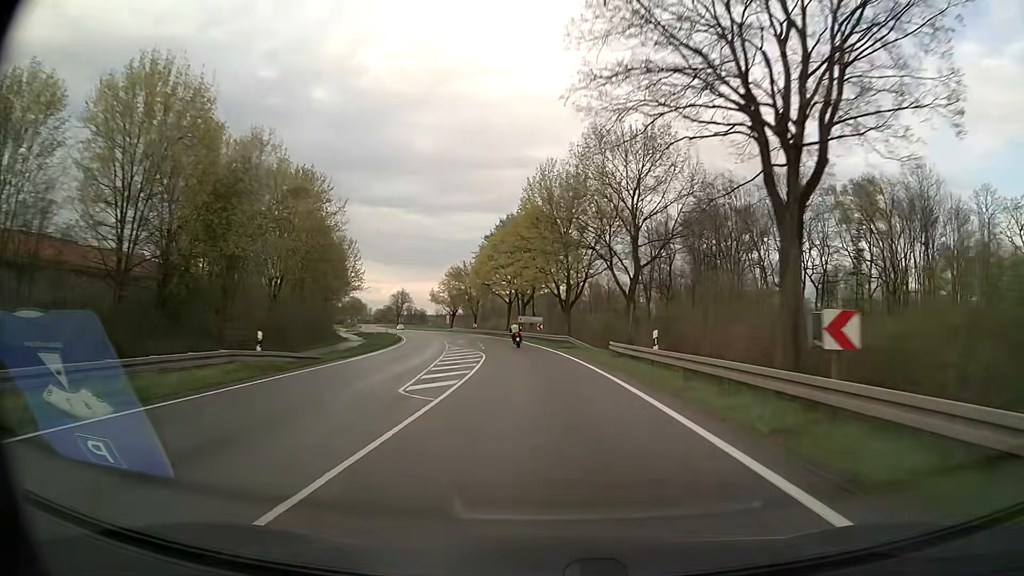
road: secondary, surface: asphalt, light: Day
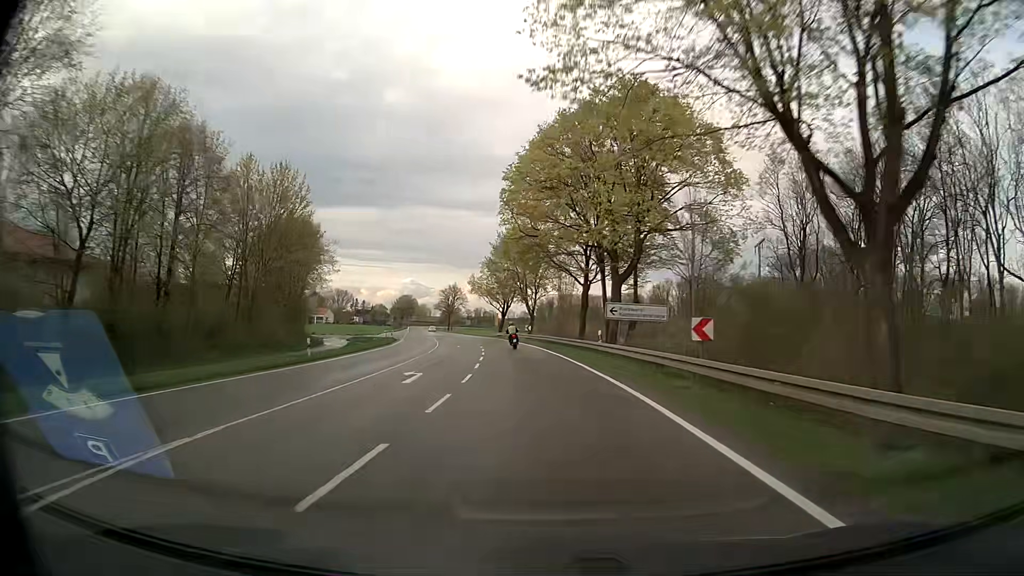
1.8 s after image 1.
(-2.5, +44.6) m; -6°
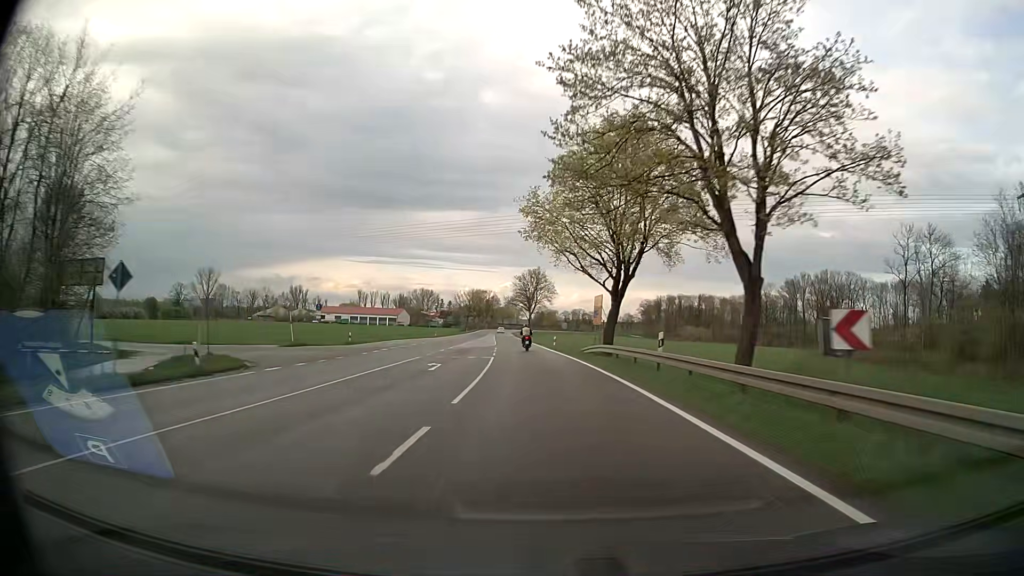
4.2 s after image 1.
(-4.8, +58.7) m; -9°
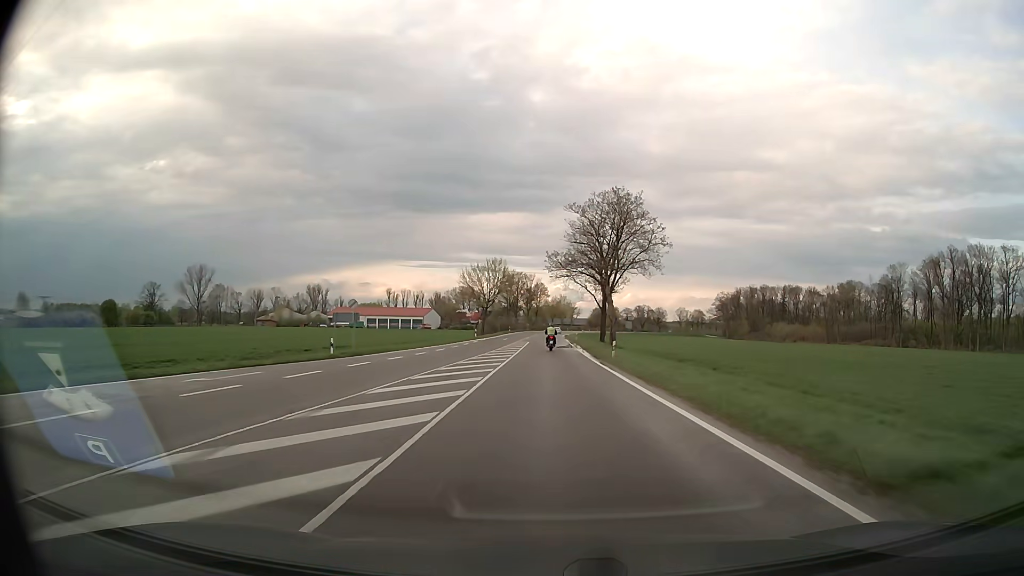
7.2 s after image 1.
(-4.4, +72.8) m; -5°
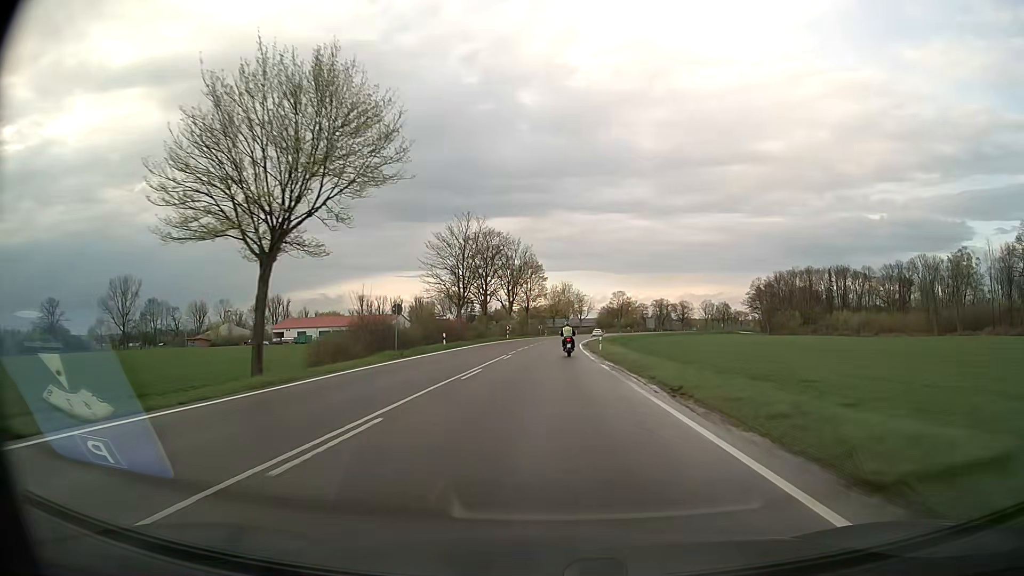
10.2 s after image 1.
(+0.1, +70.8) m; 0°
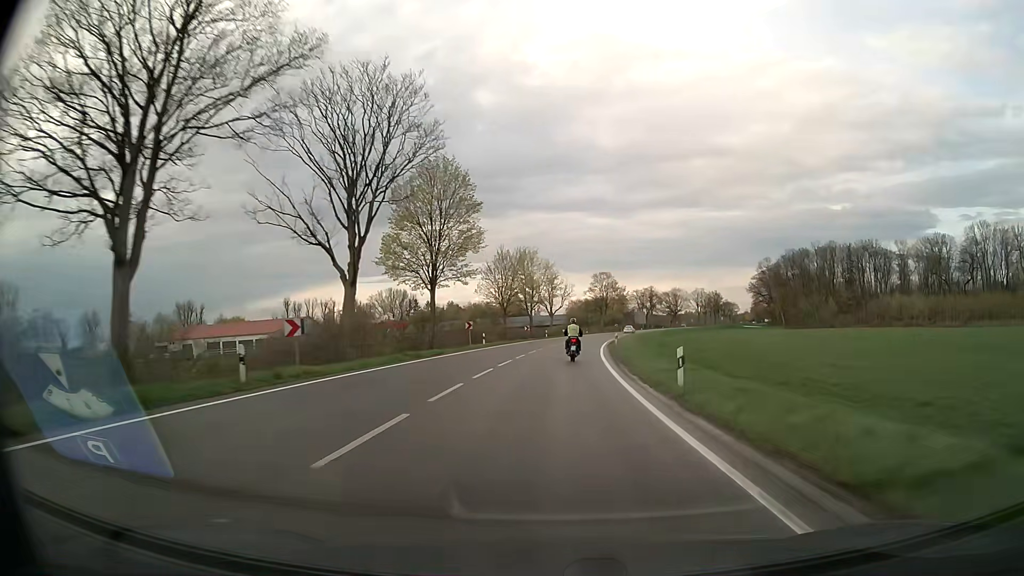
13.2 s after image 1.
(+1.2, +65.3) m; +3°
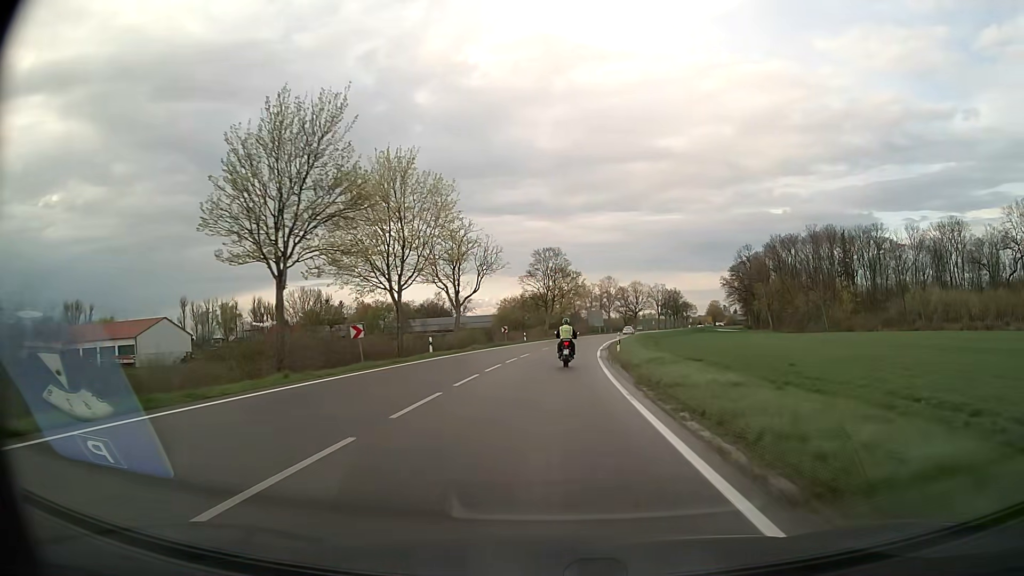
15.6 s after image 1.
(+2.3, +50.0) m; +5°
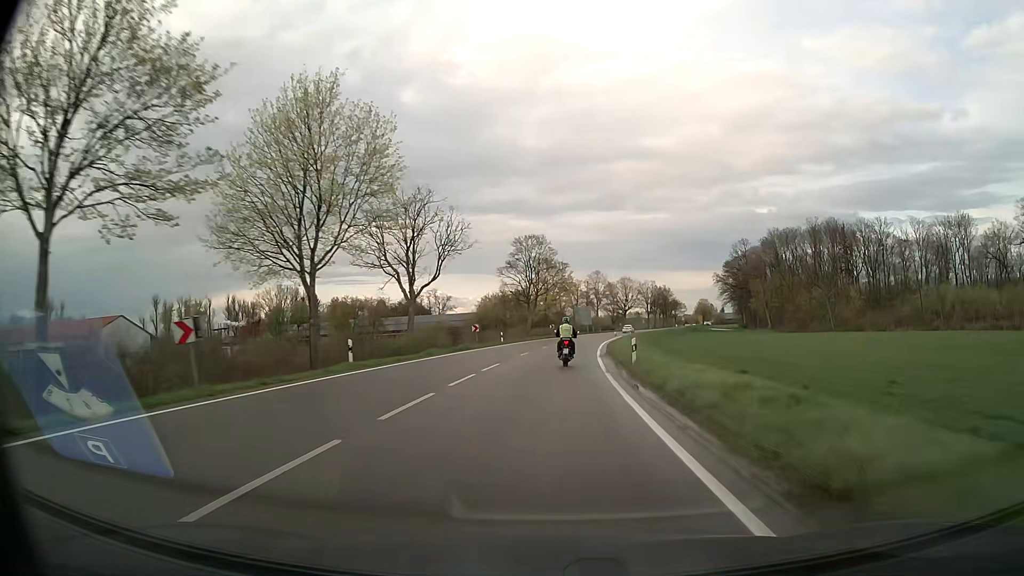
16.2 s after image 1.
(+0.2, +12.3) m; +1°
(0, +10) (0, +20) (+1, +30) (+1, +40) (+2, +50) (+3, +60) (+4, +70) (+6, +80) (+7, +90) (+9, +99) m
